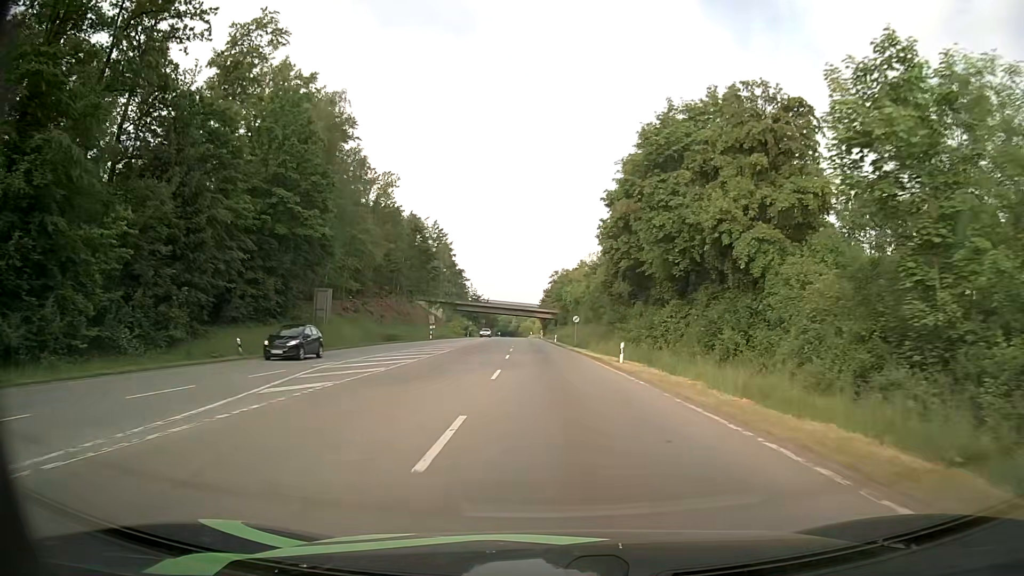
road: secondary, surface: asphalt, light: Day
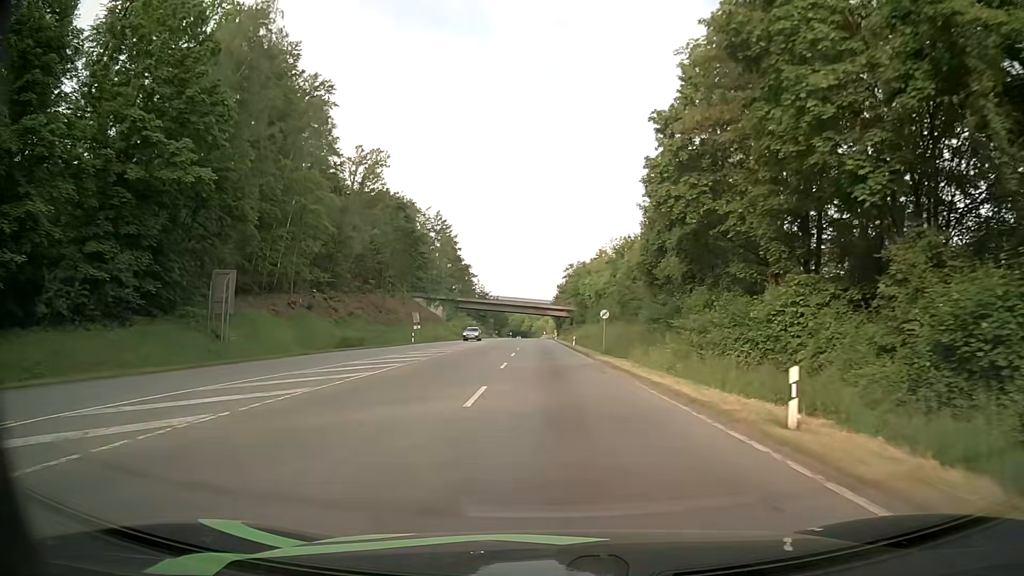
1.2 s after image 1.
(-0.1, +18.7) m; -1°
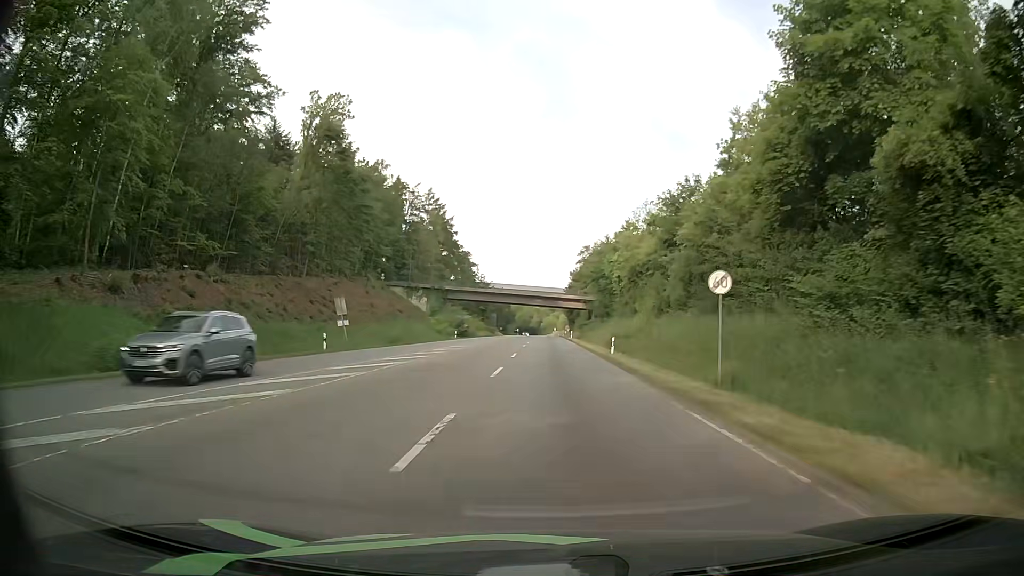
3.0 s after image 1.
(-0.6, +28.4) m; -2°
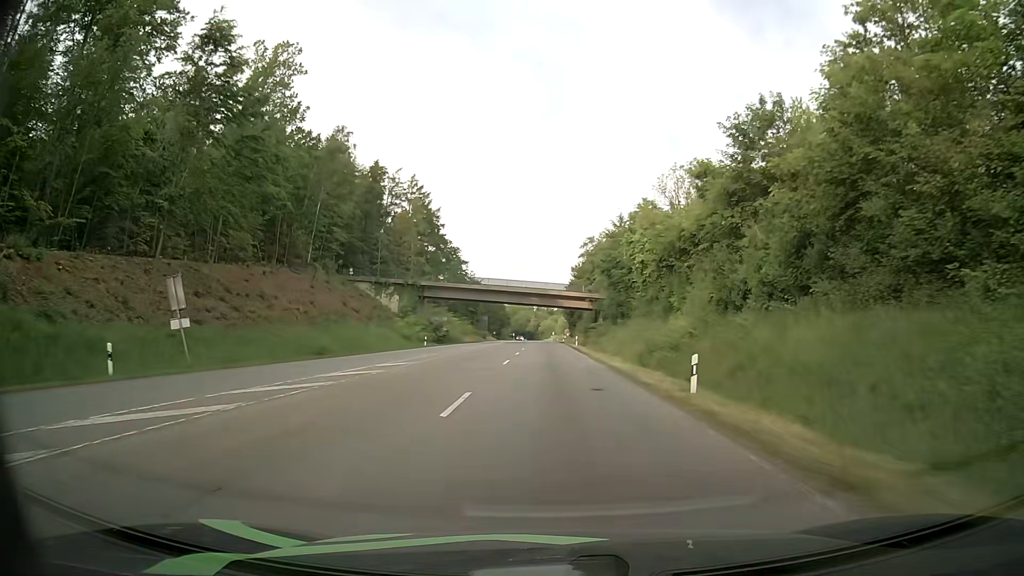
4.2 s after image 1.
(+0.2, +19.3) m; +1°
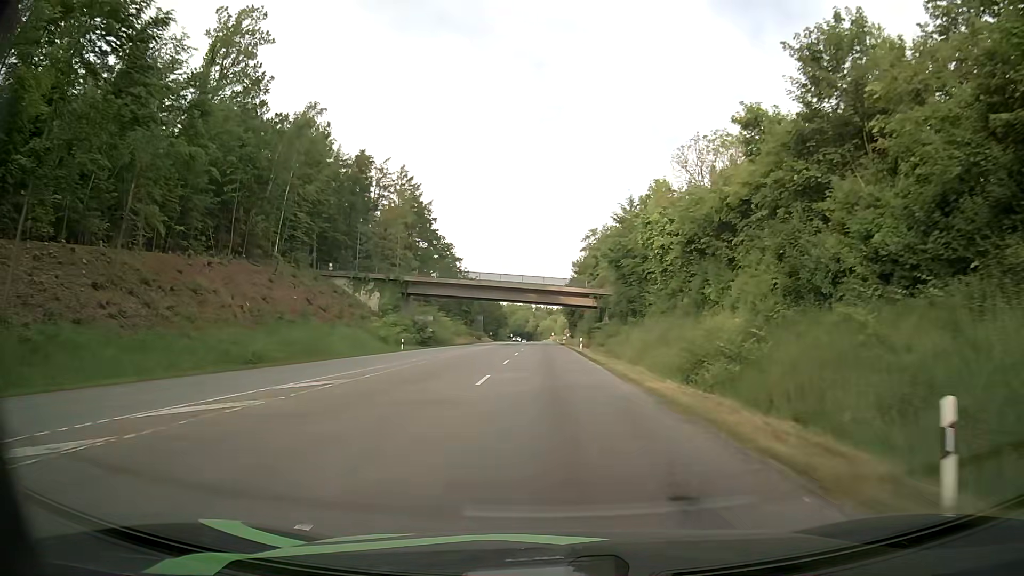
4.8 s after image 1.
(0.0, +9.9) m; 0°
